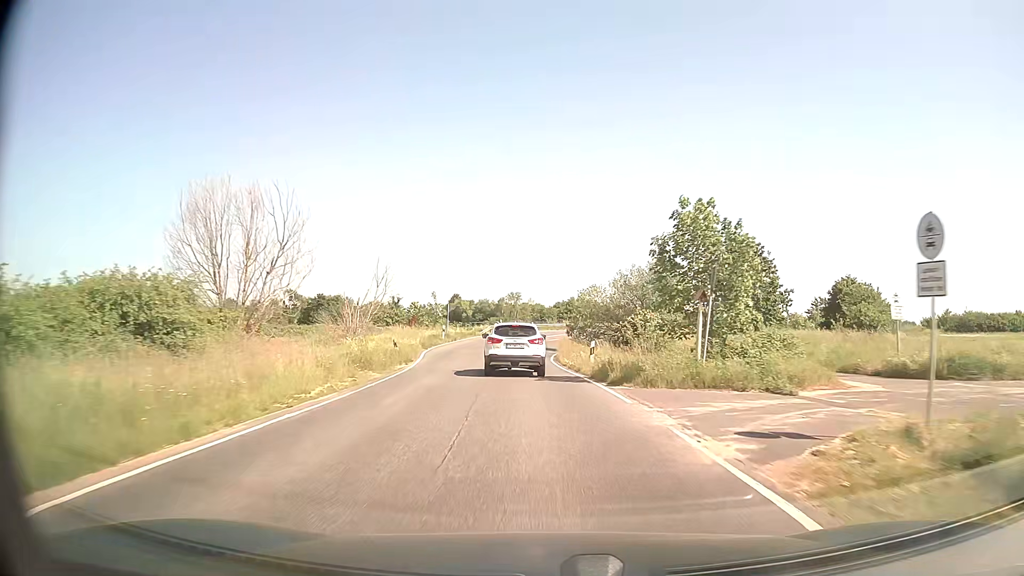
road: unclassified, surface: asphalt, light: Day
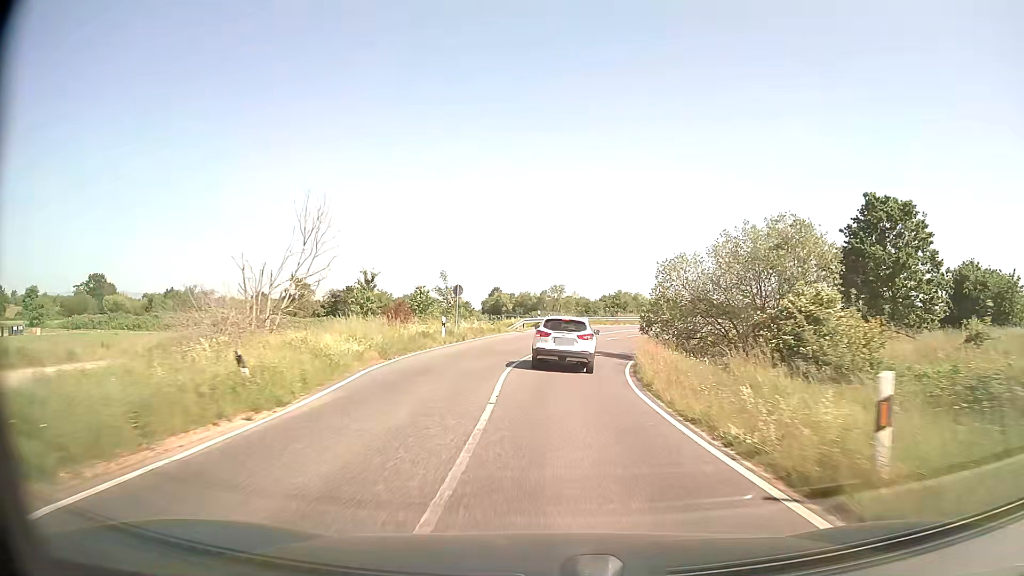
(-0.6, +17.9) m; -4°
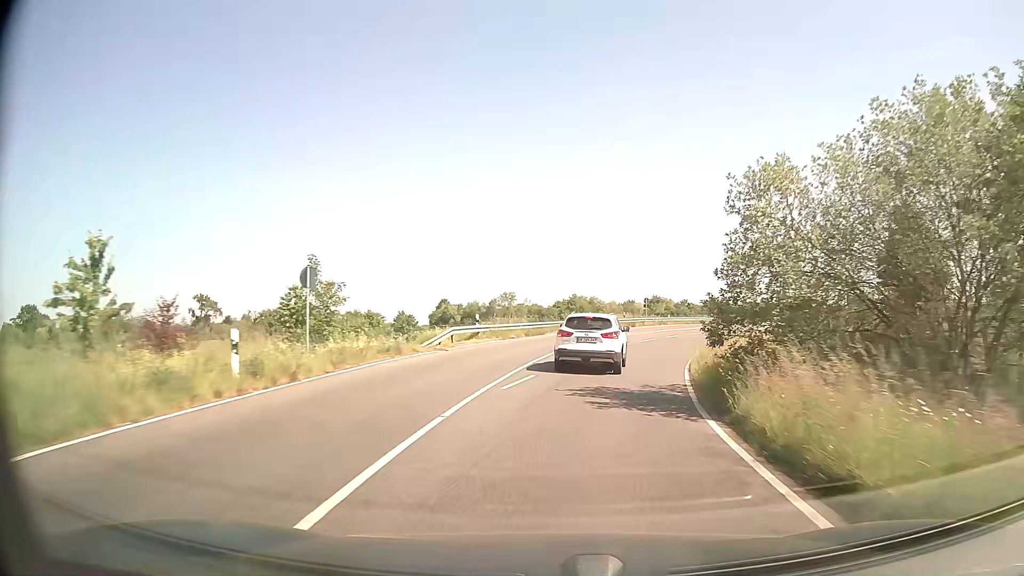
(+0.4, +17.9) m; +4°
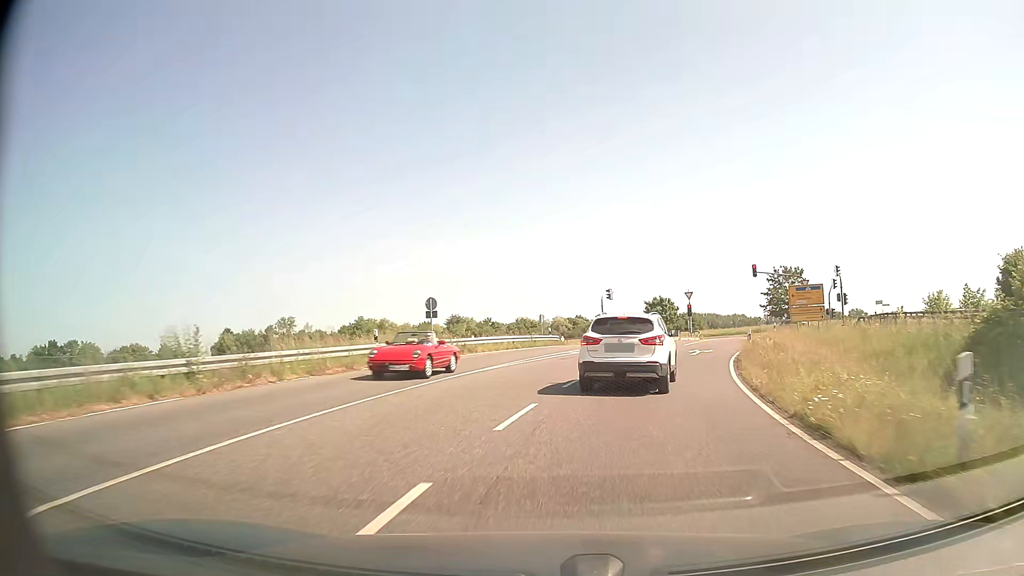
(+5.4, +34.3) m; +17°
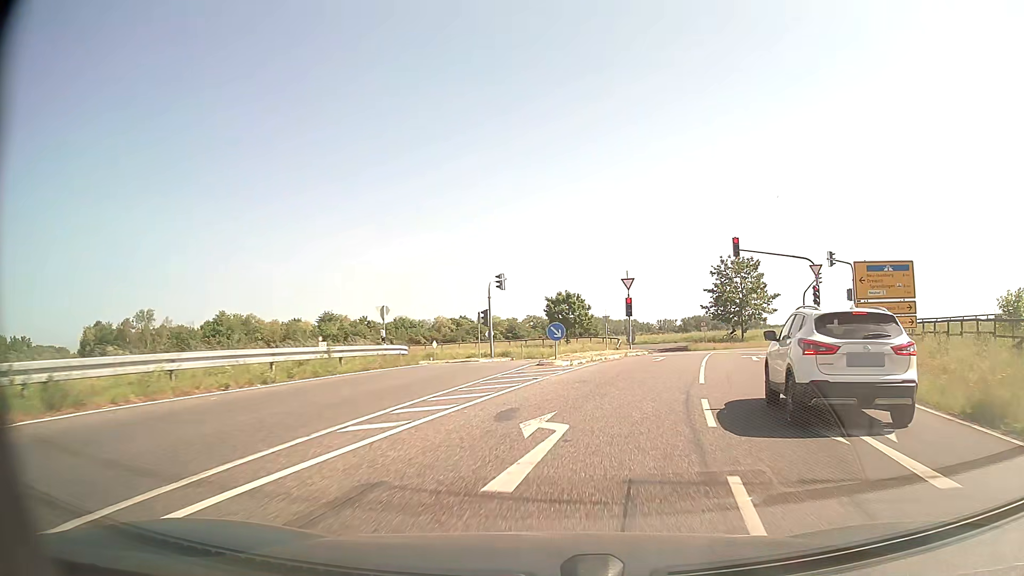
(+1.8, +23.6) m; +9°
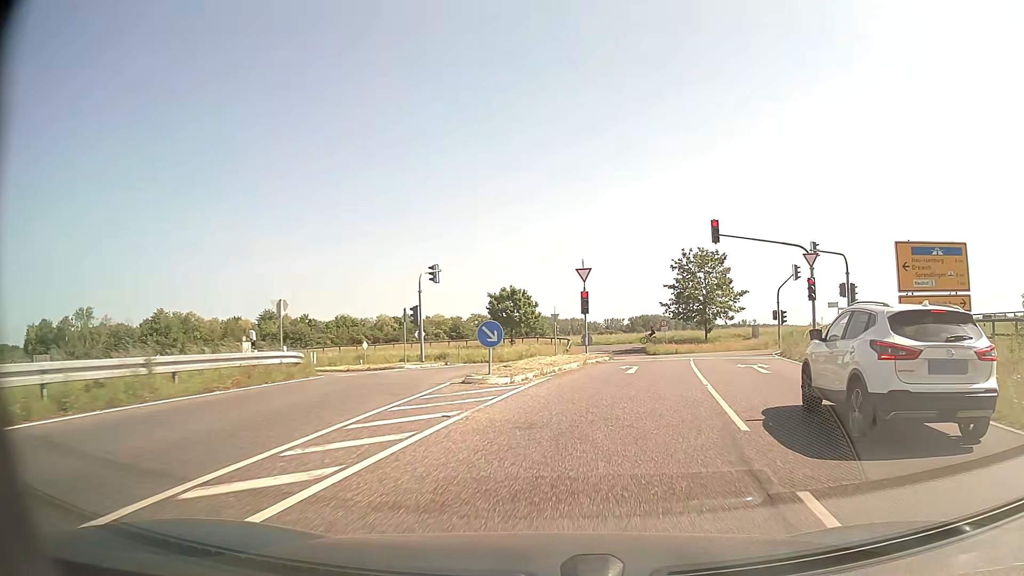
(+0.3, +6.7) m; +5°
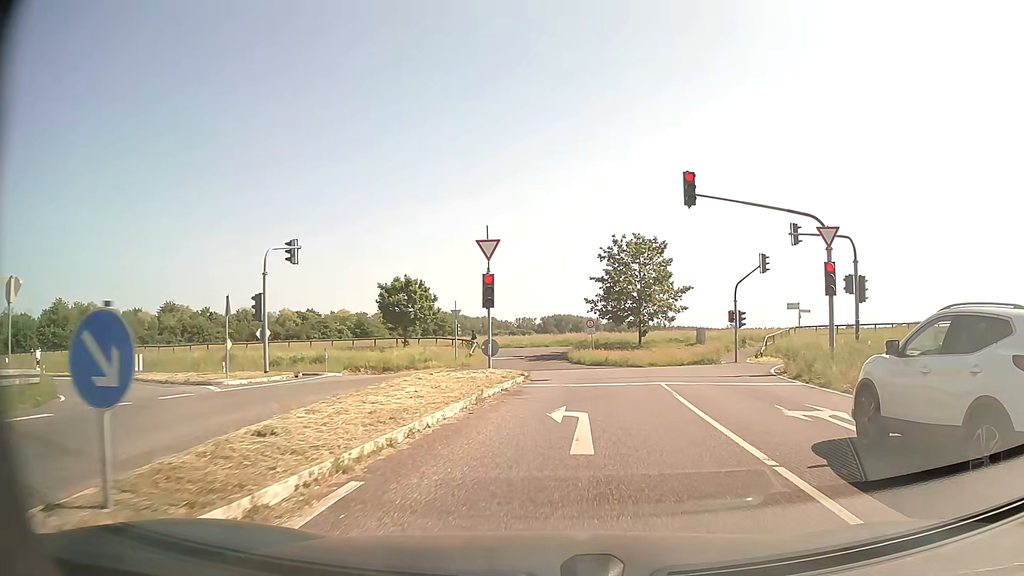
(+0.7, +11.0) m; +8°
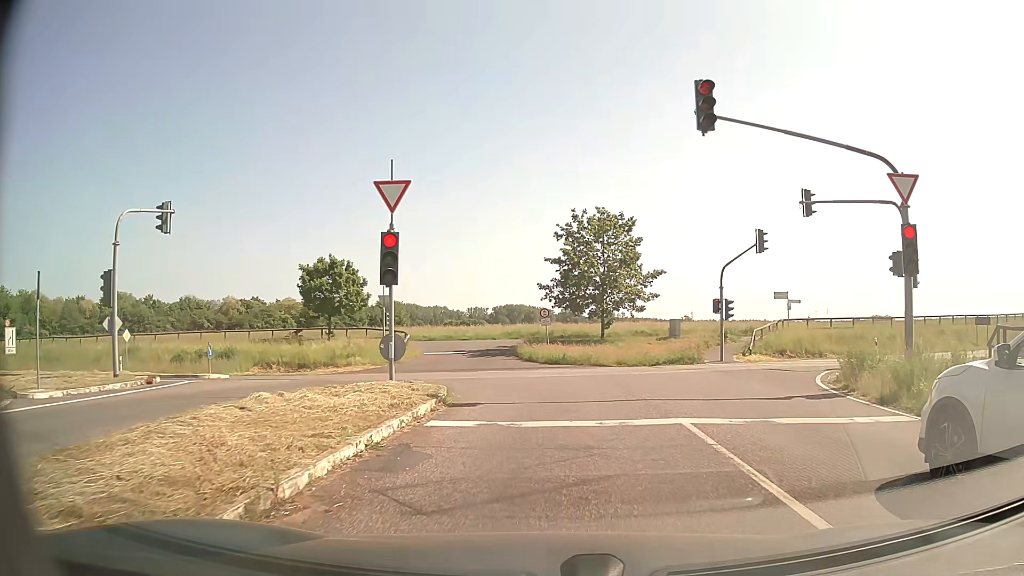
(+0.3, +7.8) m; +4°
(0, +10) (-2, +20) (-8, +27) (-18, +30) (-28, +31) (-38, +32) (-48, +33) (-58, +34) (-67, +36) (-77, +39) m
